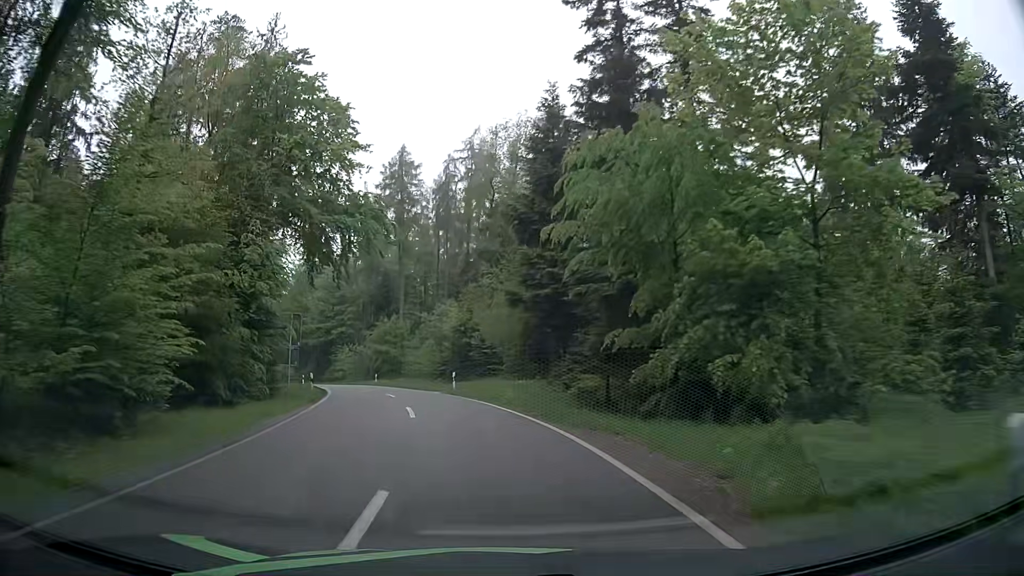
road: tertiary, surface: asphalt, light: Day
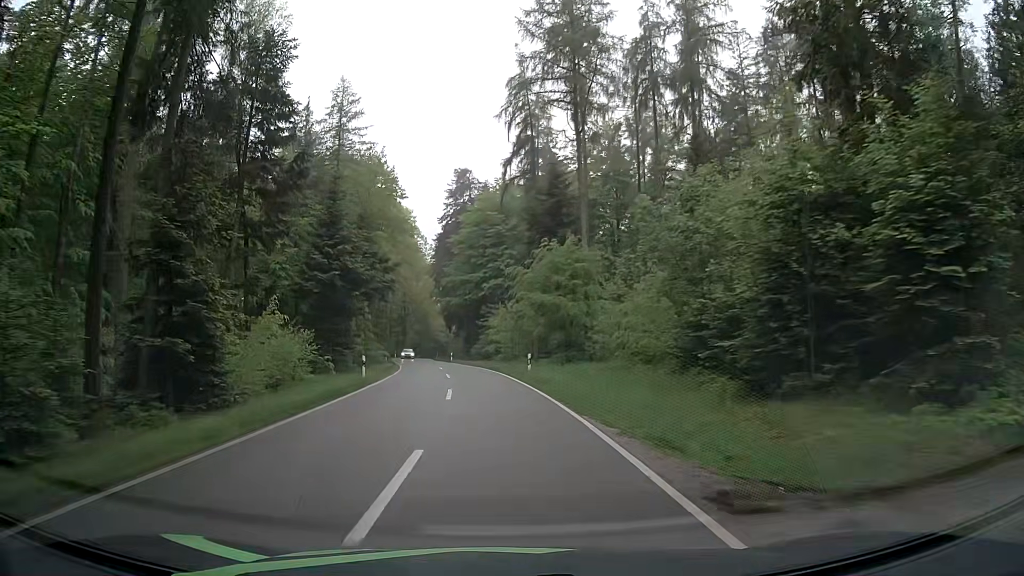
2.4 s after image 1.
(-4.9, +34.2) m; -13°
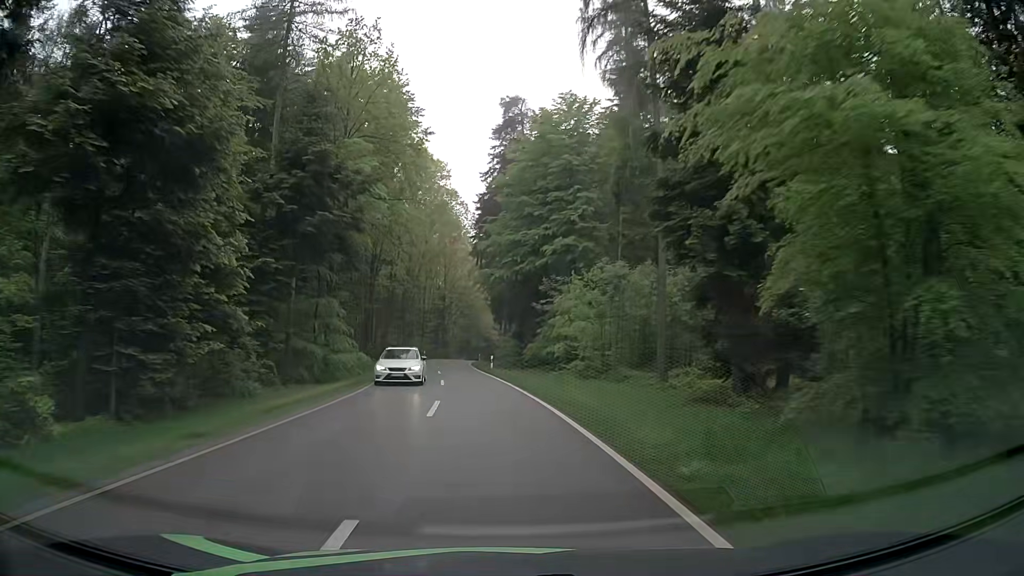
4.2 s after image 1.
(-2.5, +27.9) m; -7°
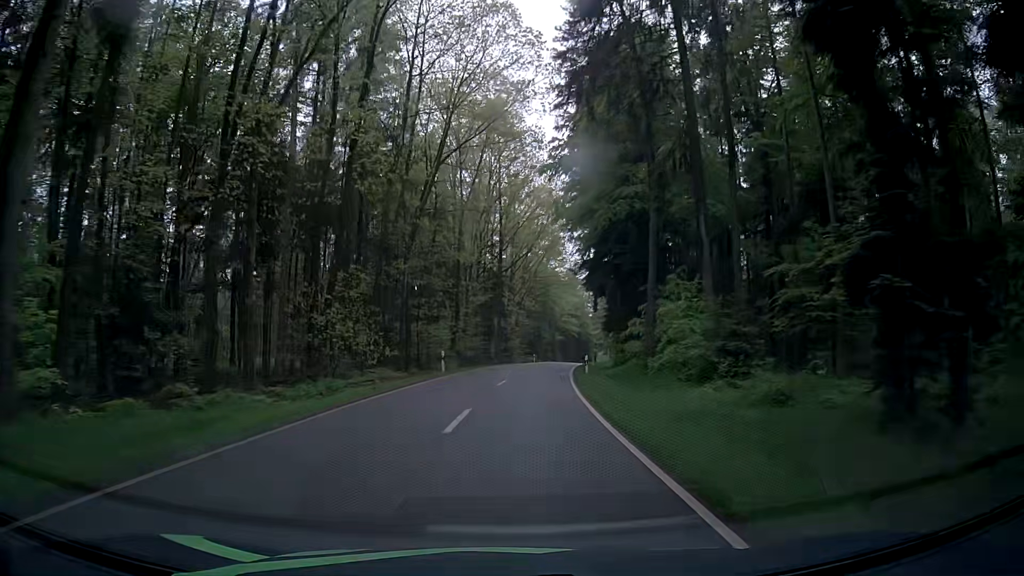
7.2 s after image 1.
(-4.6, +51.5) m; -6°
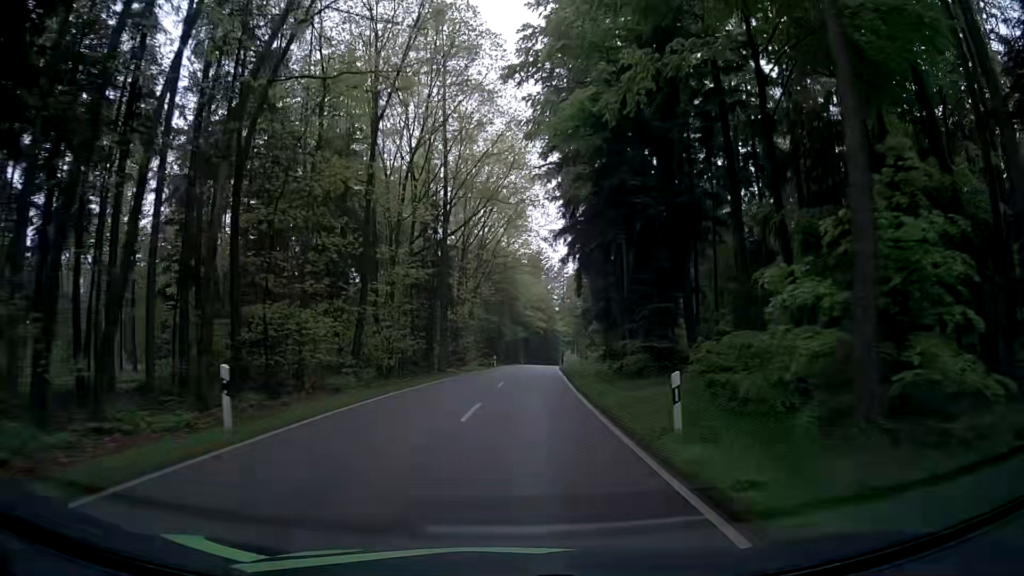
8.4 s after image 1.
(+0.5, +22.2) m; +4°
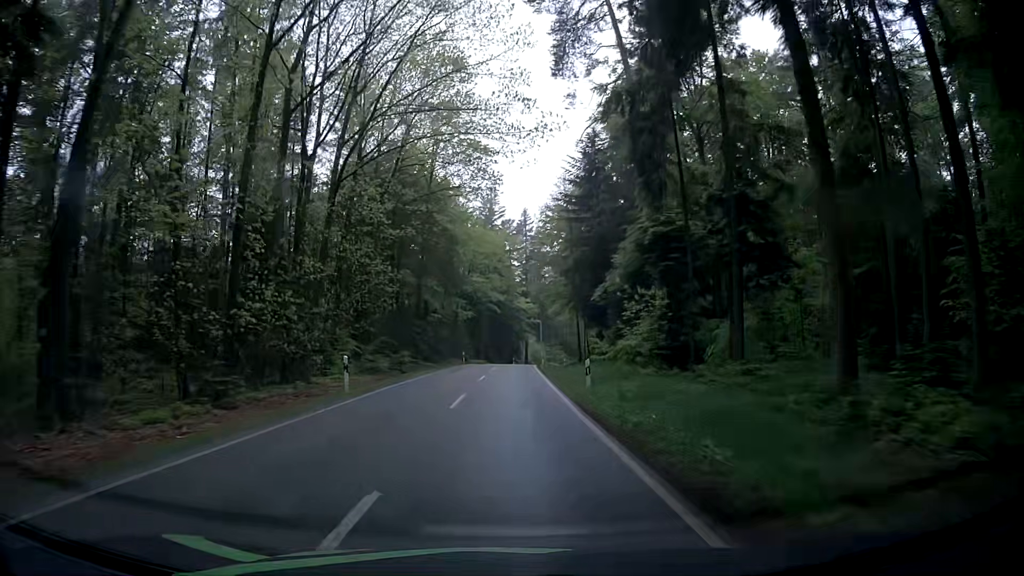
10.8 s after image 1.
(+2.1, +46.2) m; +3°
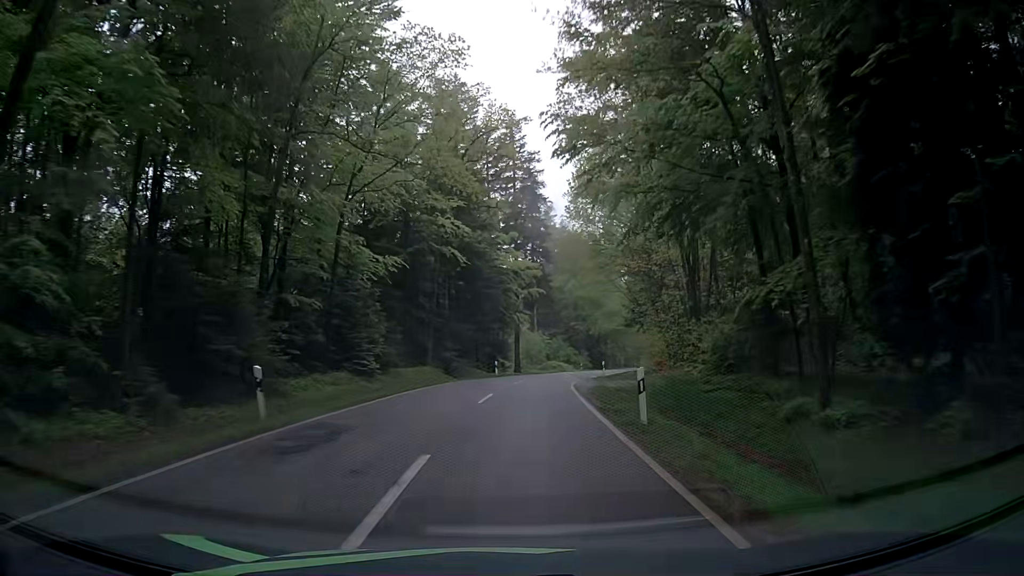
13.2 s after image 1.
(+0.9, +46.1) m; +2°
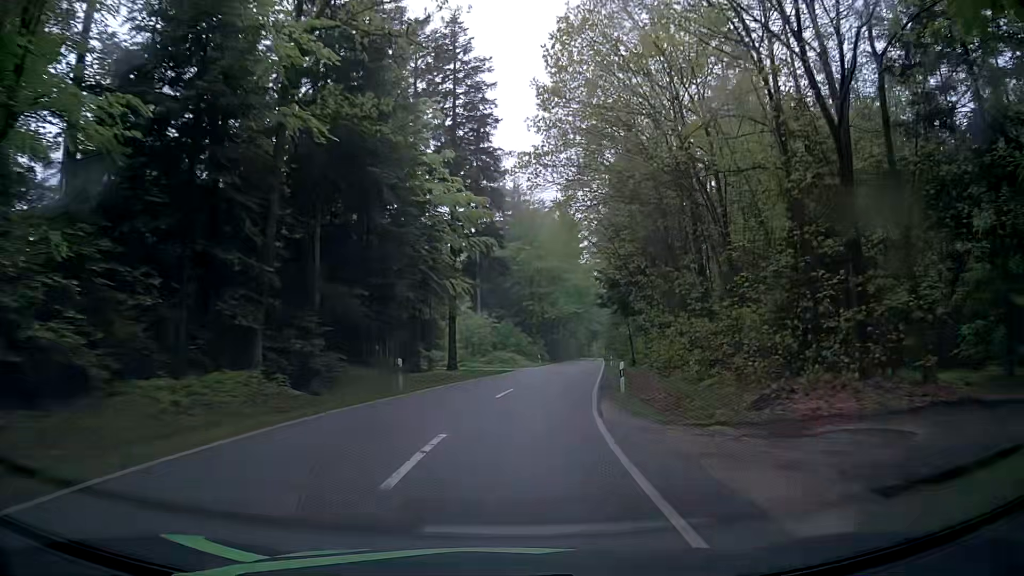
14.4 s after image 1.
(+0.7, +21.9) m; +4°
(0, +10) (+2, +20) (+3, +30) (+5, +40) (+7, +49) (+9, +59) (+10, +69) (+12, +79) (+14, +89) (+16, +99) m
